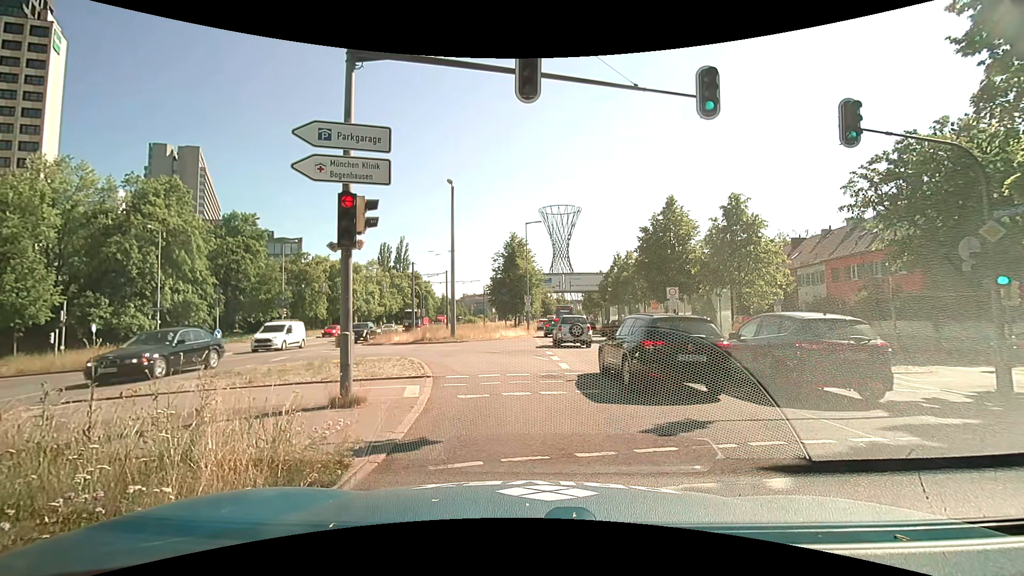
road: primary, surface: asphalt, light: Day
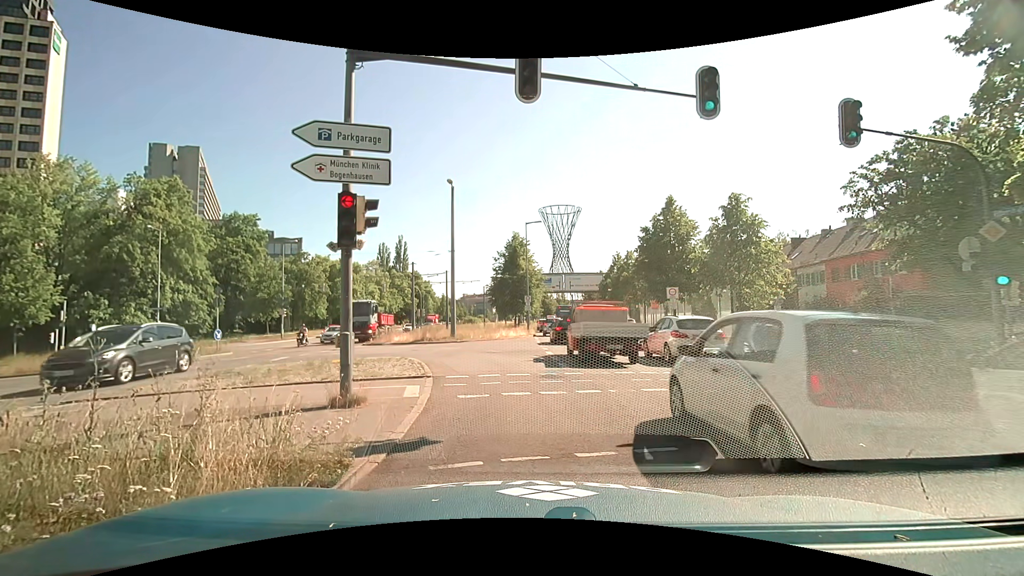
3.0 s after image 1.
(0.0, 0.0) m; 0°
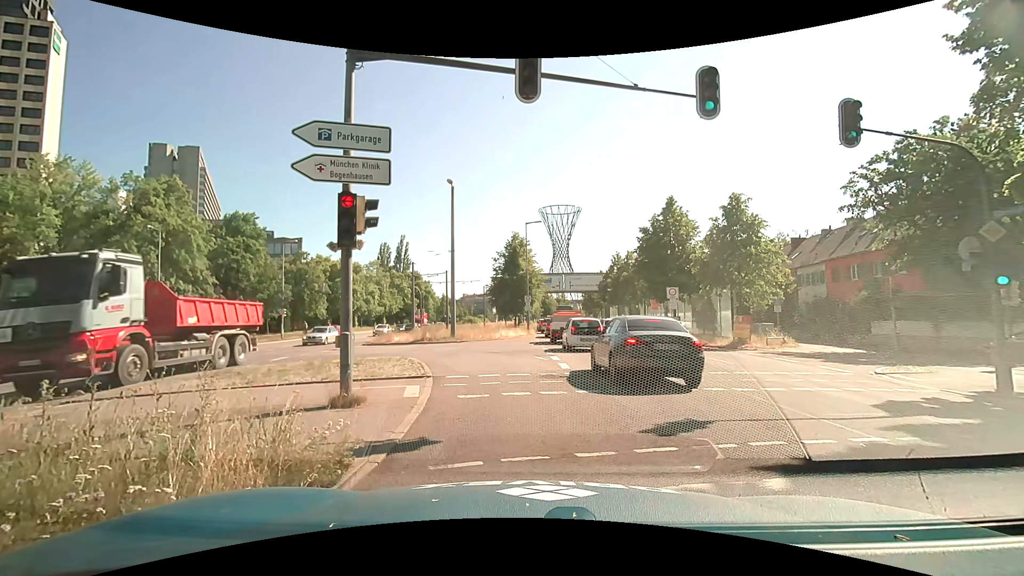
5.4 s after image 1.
(0.0, 0.0) m; 0°
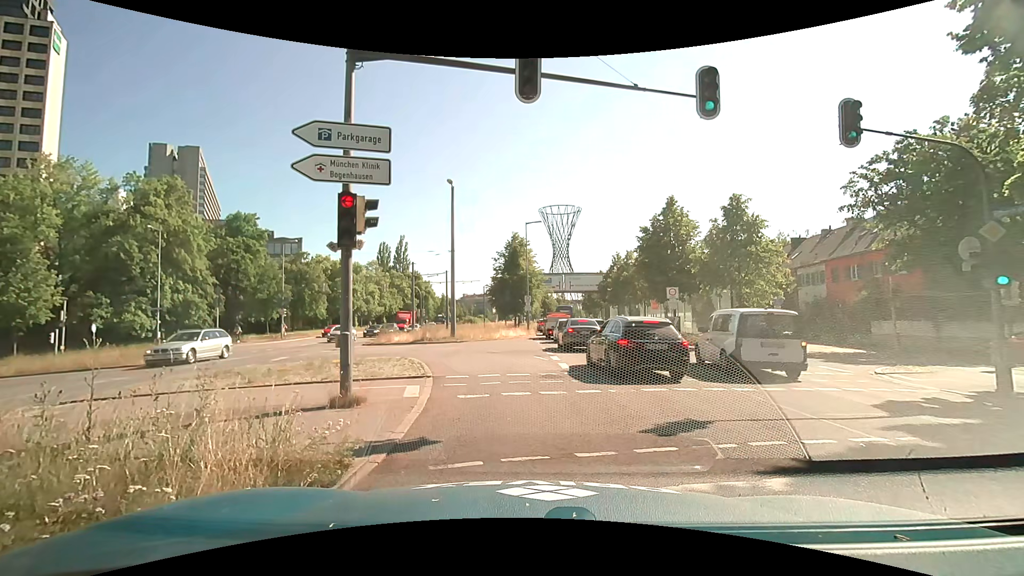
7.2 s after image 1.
(0.0, 0.0) m; 0°
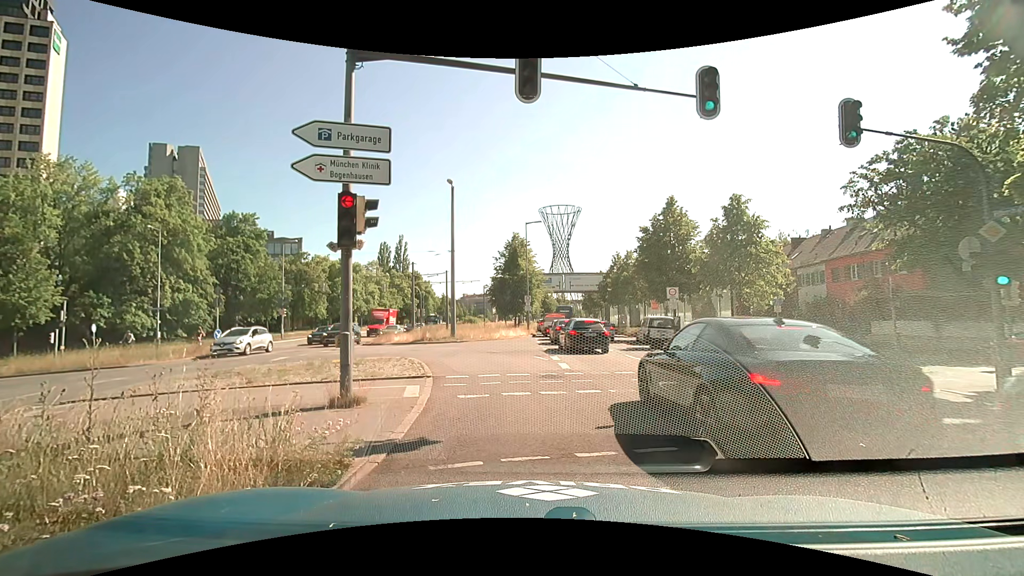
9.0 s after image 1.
(0.0, 0.0) m; 0°
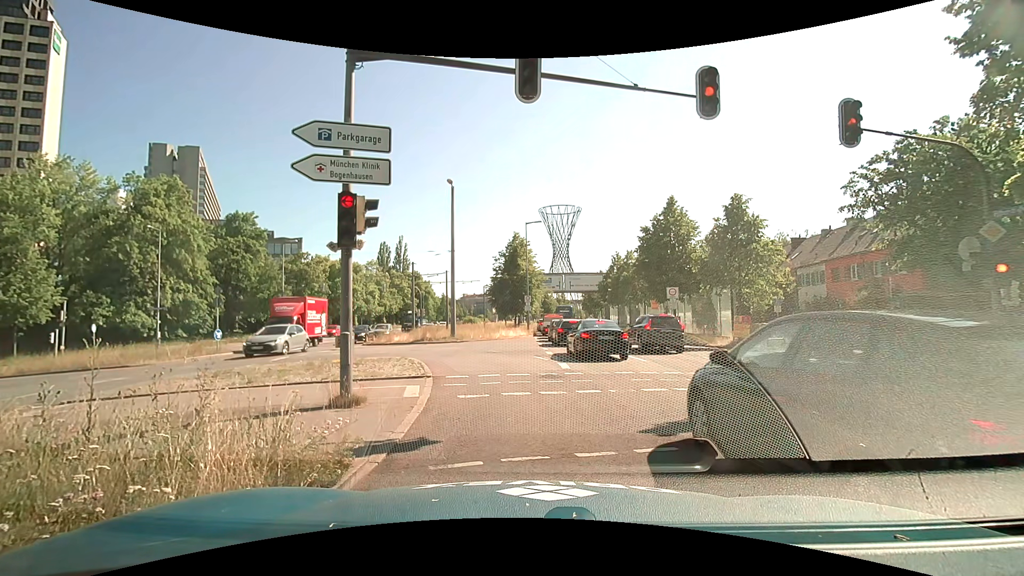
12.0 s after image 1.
(0.0, 0.0) m; 0°
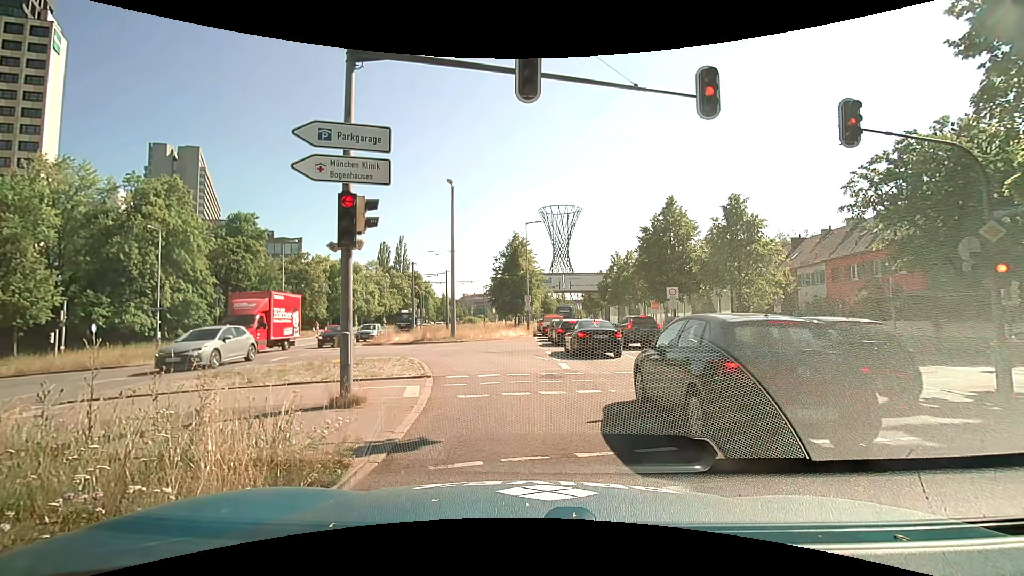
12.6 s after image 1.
(0.0, 0.0) m; 0°
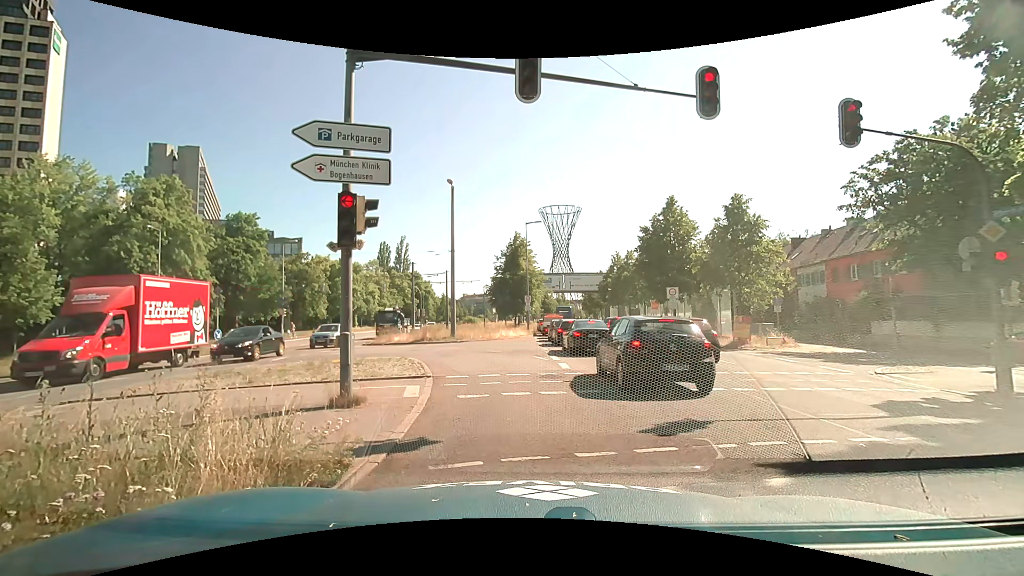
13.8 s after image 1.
(0.0, 0.0) m; 0°
(0, +10) (-3, +20) (-9, +27) (-18, +33) (-28, +34) (-37, +32) (-47, +30) (-57, +28) (-67, +27) (-77, +25) m
